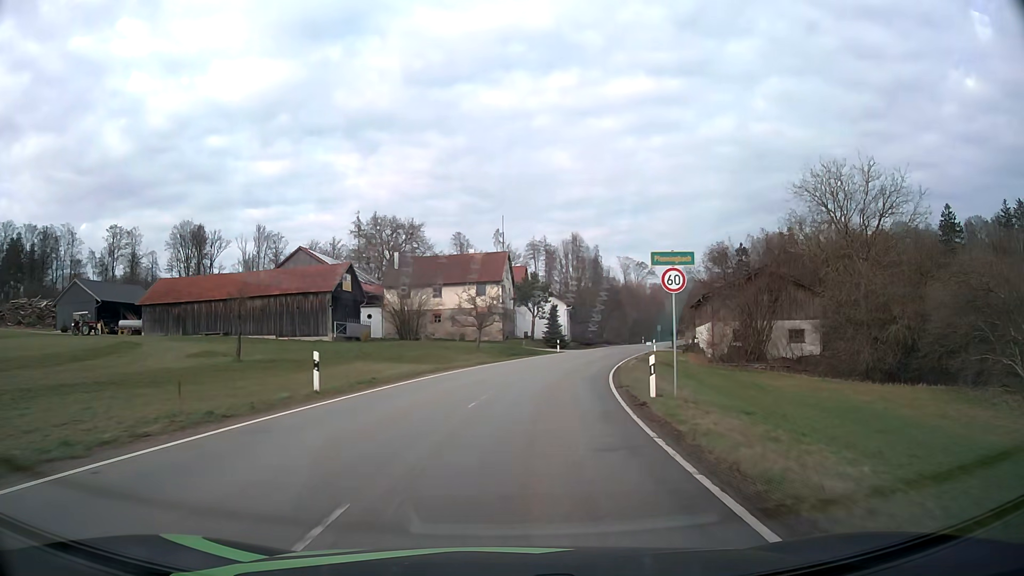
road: tertiary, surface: asphalt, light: Day
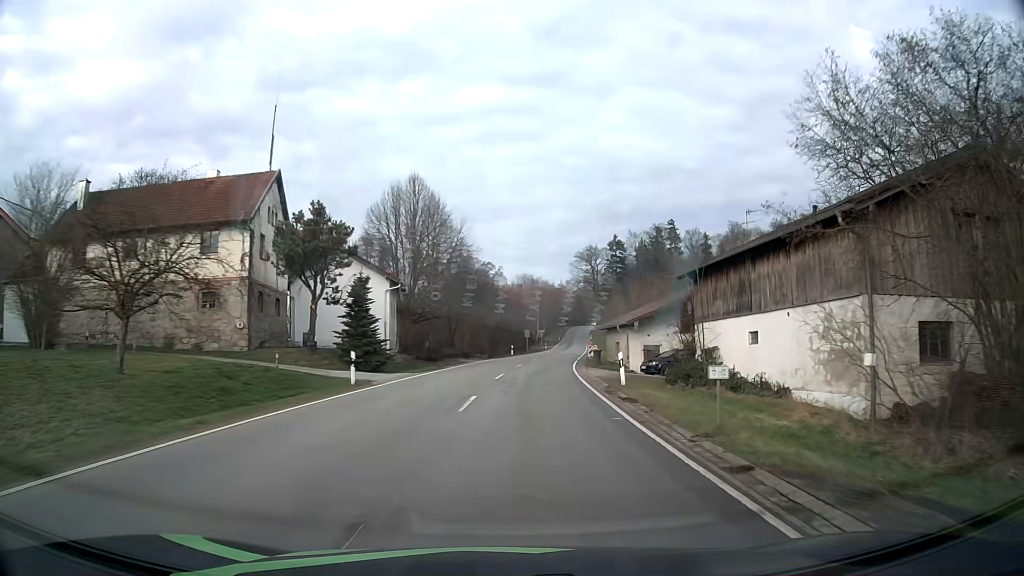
(+3.8, +36.1) m; +14°
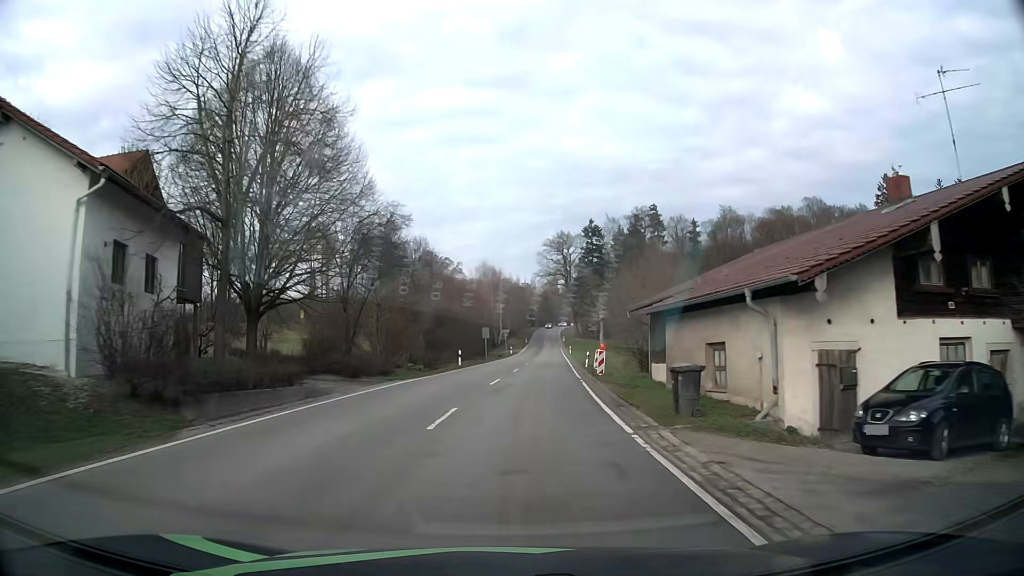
(+1.3, +26.5) m; +4°
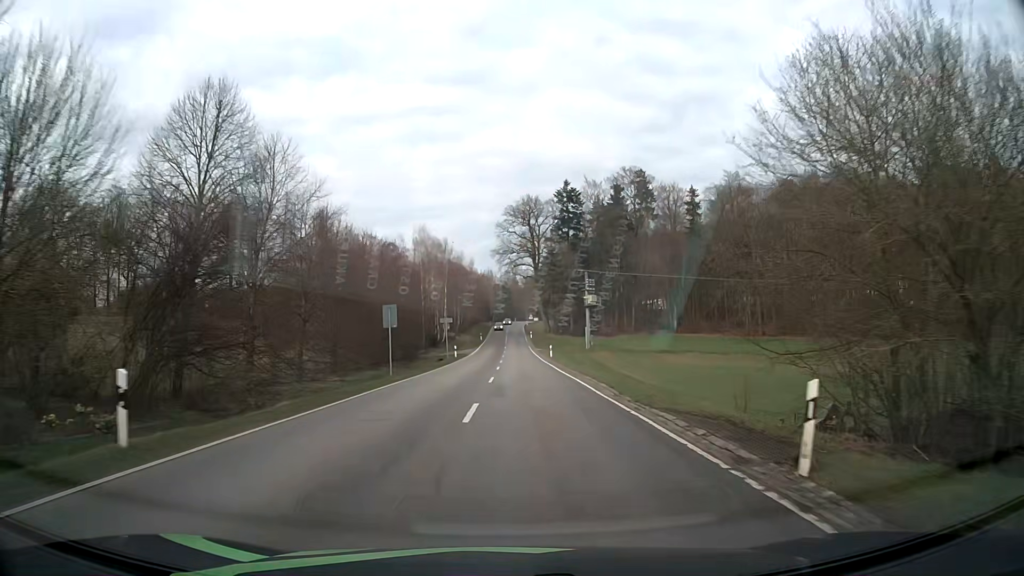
(+1.1, +35.4) m; +3°
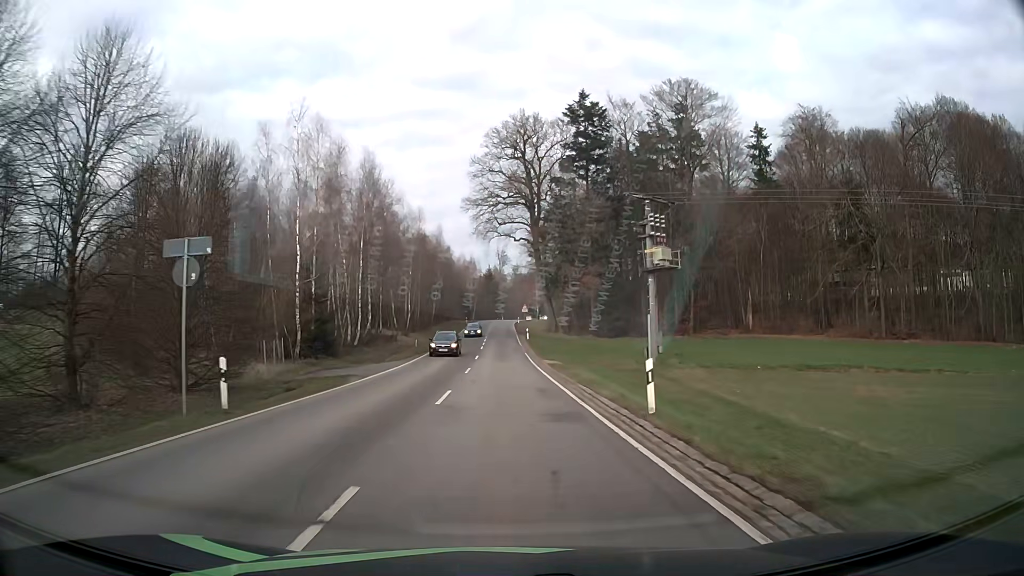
(+1.1, +45.2) m; +1°
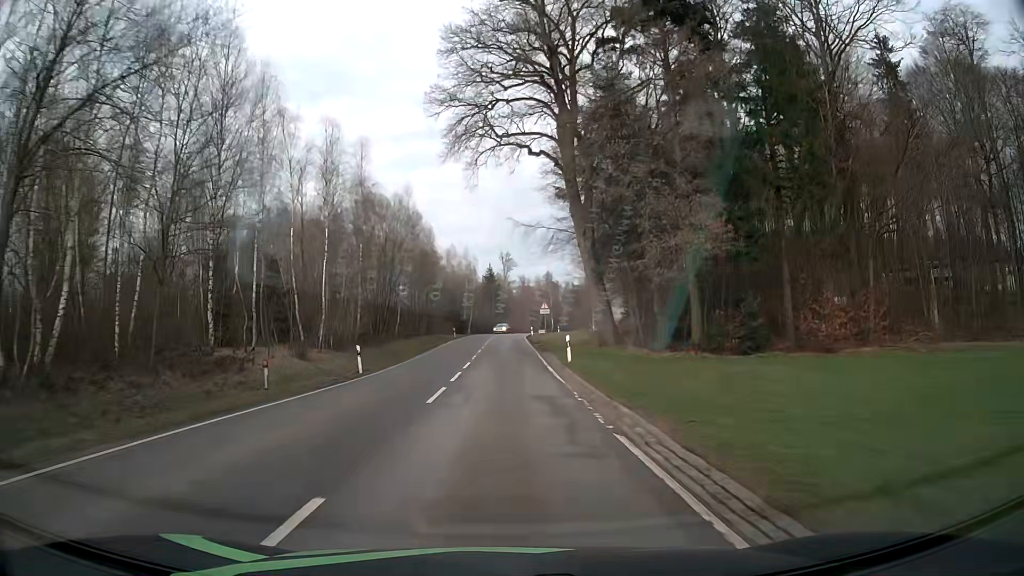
(-0.2, +36.8) m; -1°
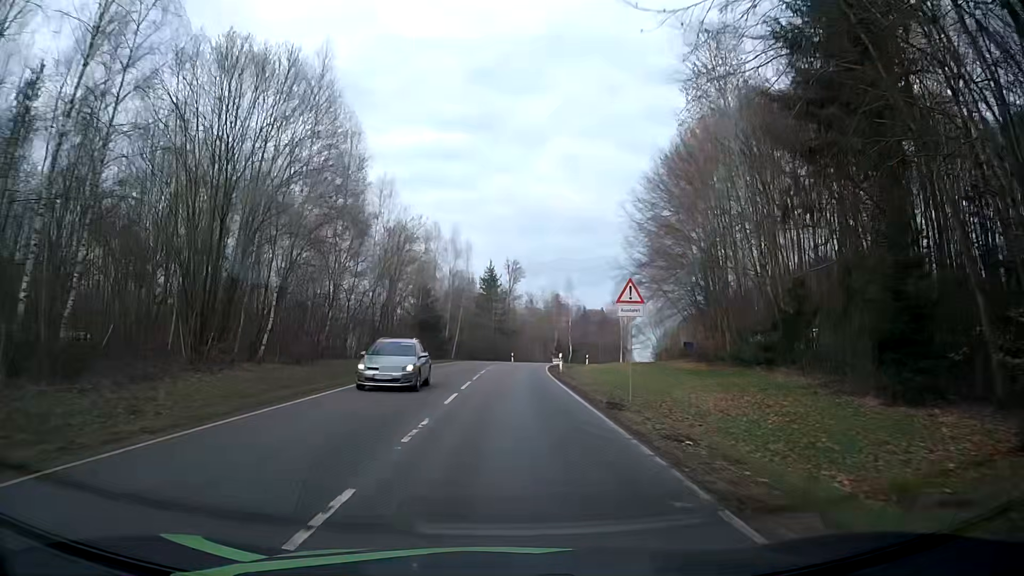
(-0.2, +35.4) m; 0°
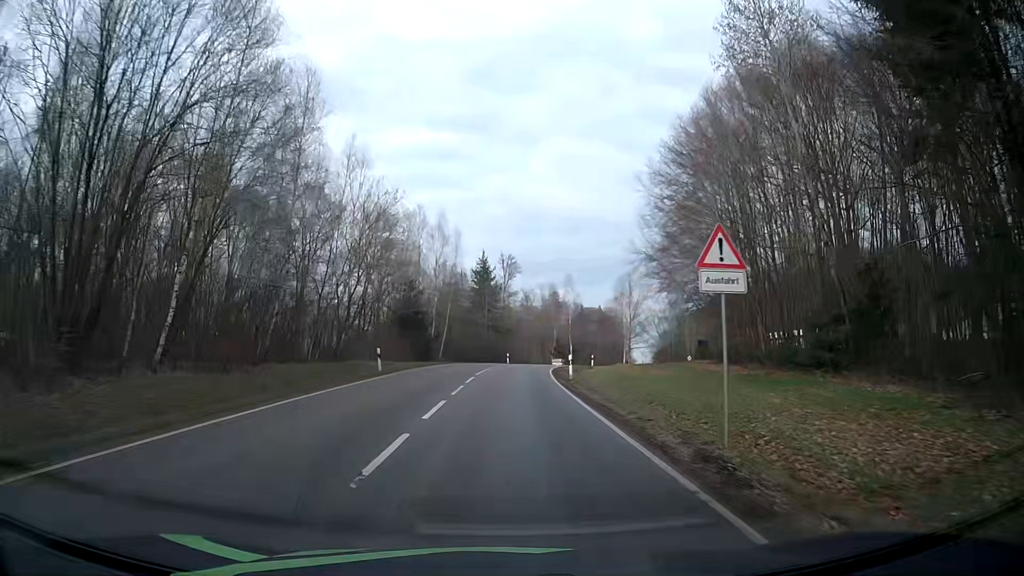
(+0.1, +8.4) m; +1°
(0, +10) (0, +20) (0, +30) (+1, +40) (+2, +50) (+3, +60) (+6, +69) (+10, +79) (+14, +88) (+19, +97) m
